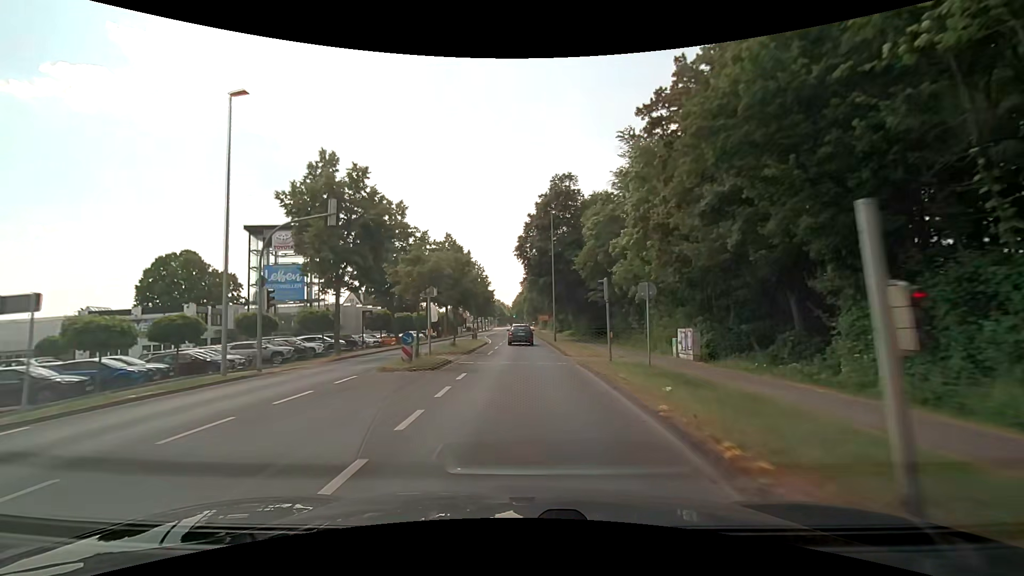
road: secondary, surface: asphalt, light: Day
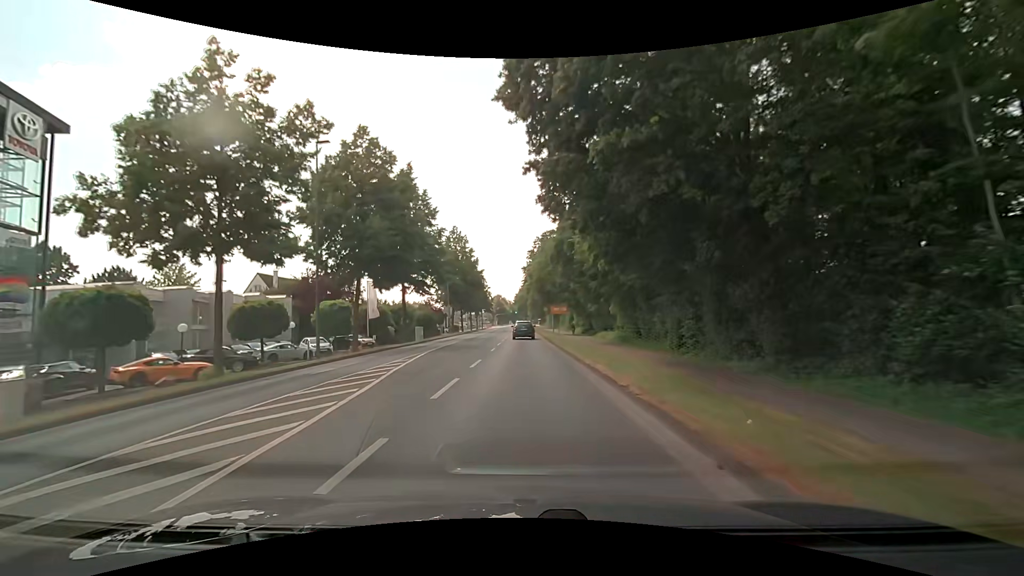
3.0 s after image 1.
(0.0, +39.2) m; 0°
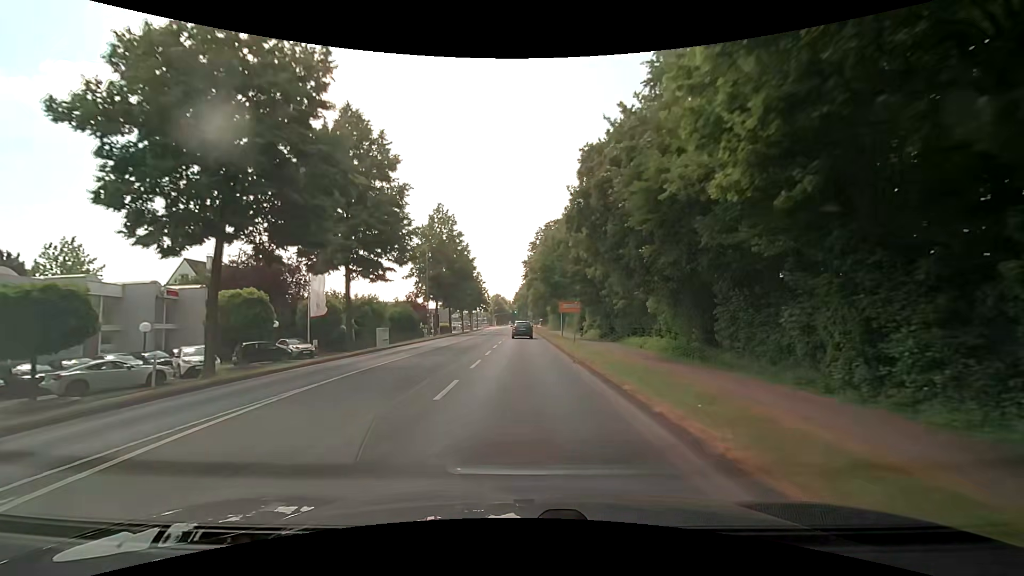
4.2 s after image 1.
(-0.1, +14.9) m; 0°
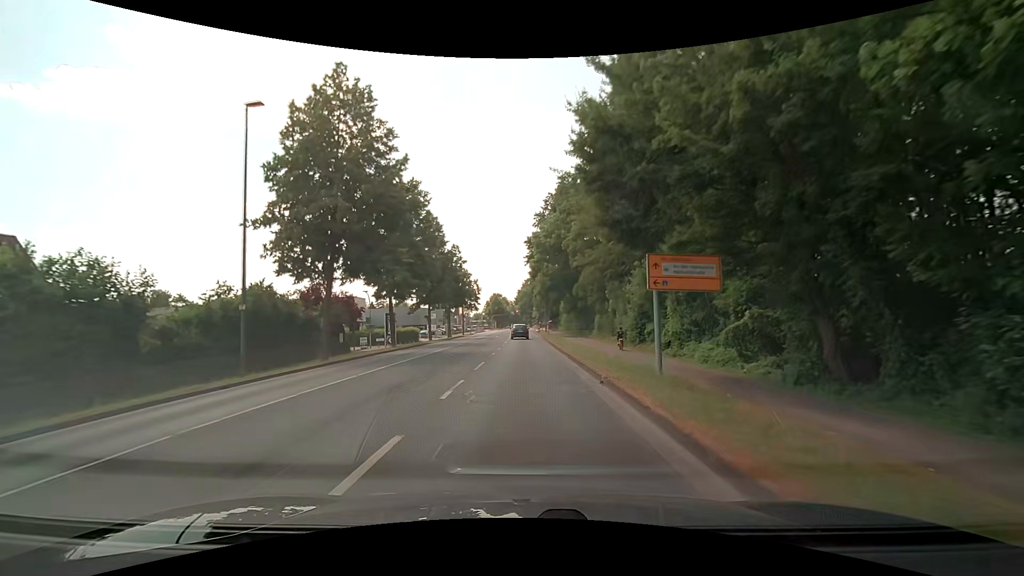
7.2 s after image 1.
(0.0, +35.5) m; 0°
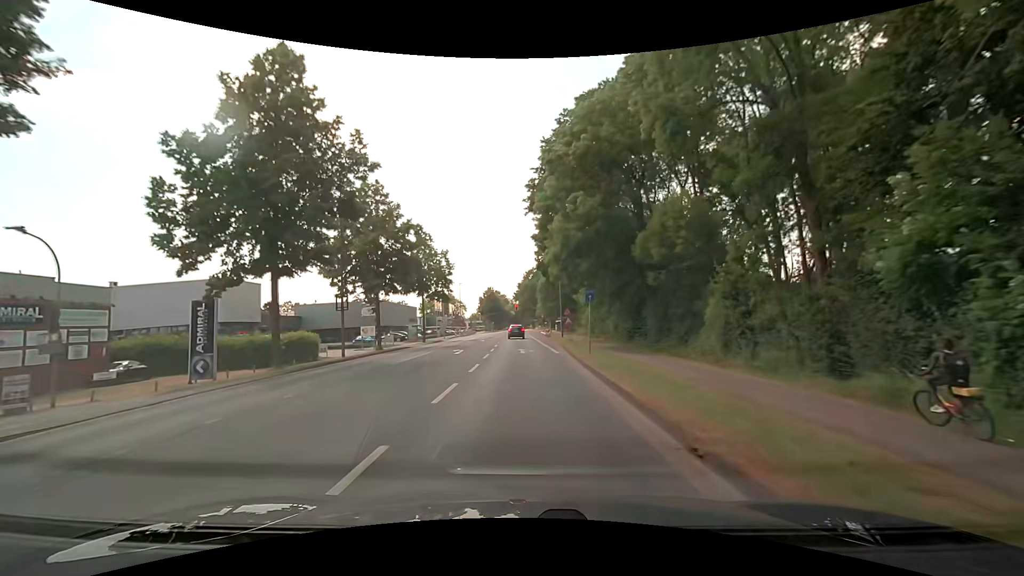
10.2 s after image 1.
(0.0, +36.6) m; 0°
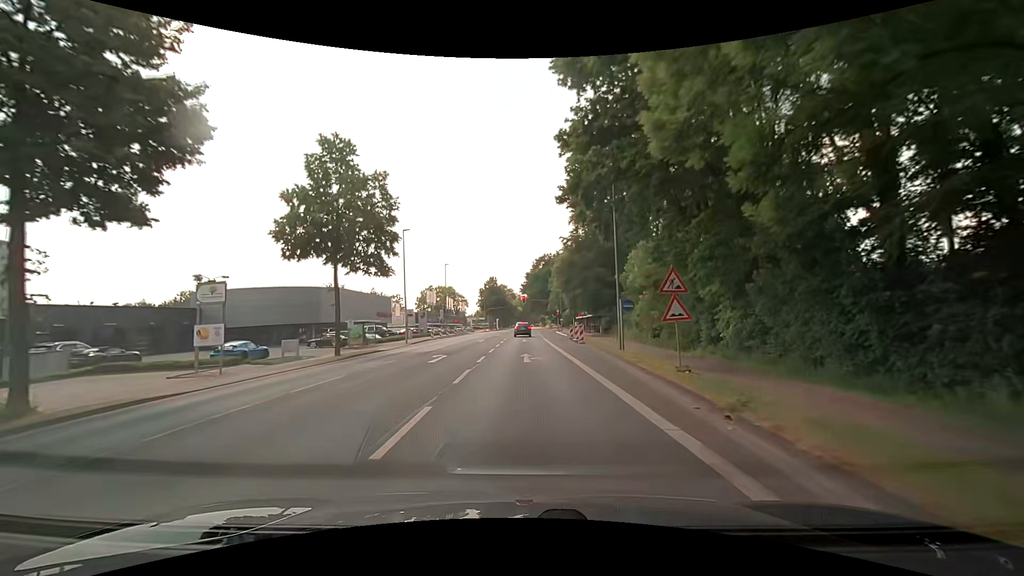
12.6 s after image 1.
(-0.3, +27.6) m; -1°
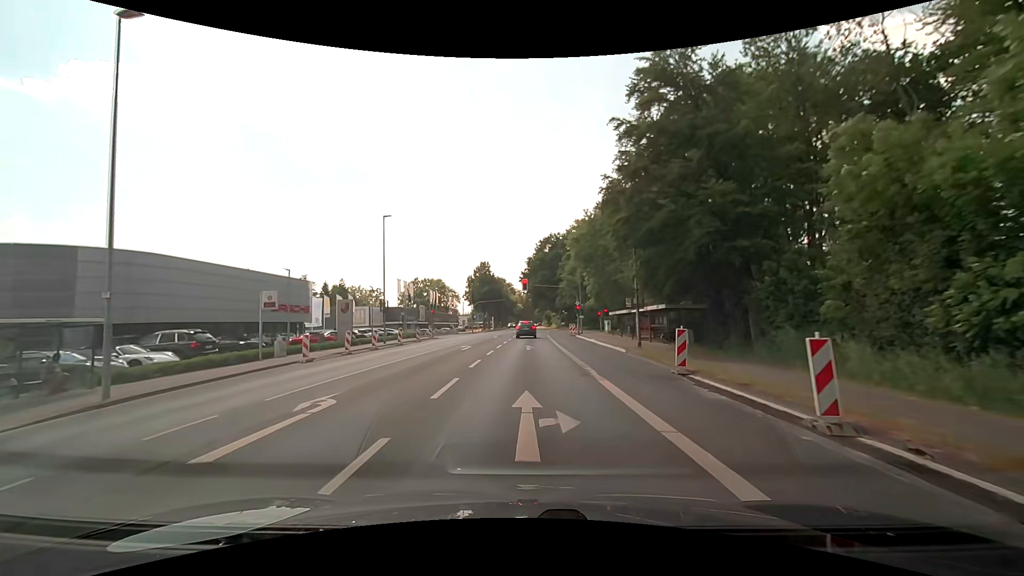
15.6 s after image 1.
(+0.1, +32.1) m; 0°
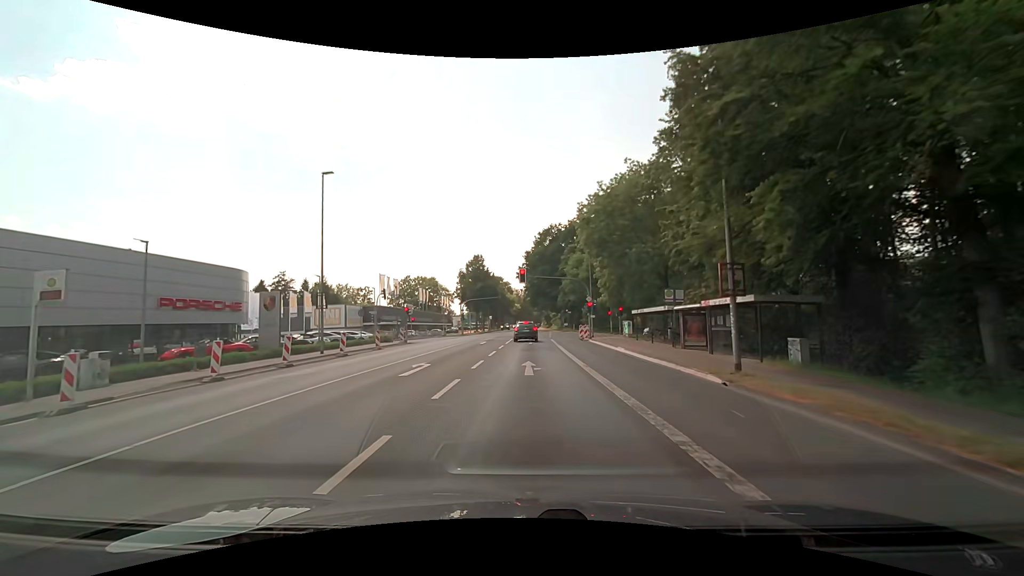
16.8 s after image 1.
(+0.1, +11.8) m; +1°
(0, +10) (0, +20) (0, +30) (0, +40) (+1, +50) (+1, +60) (+1, +70) (+2, +80) (+2, +90) (+2, +100) m
